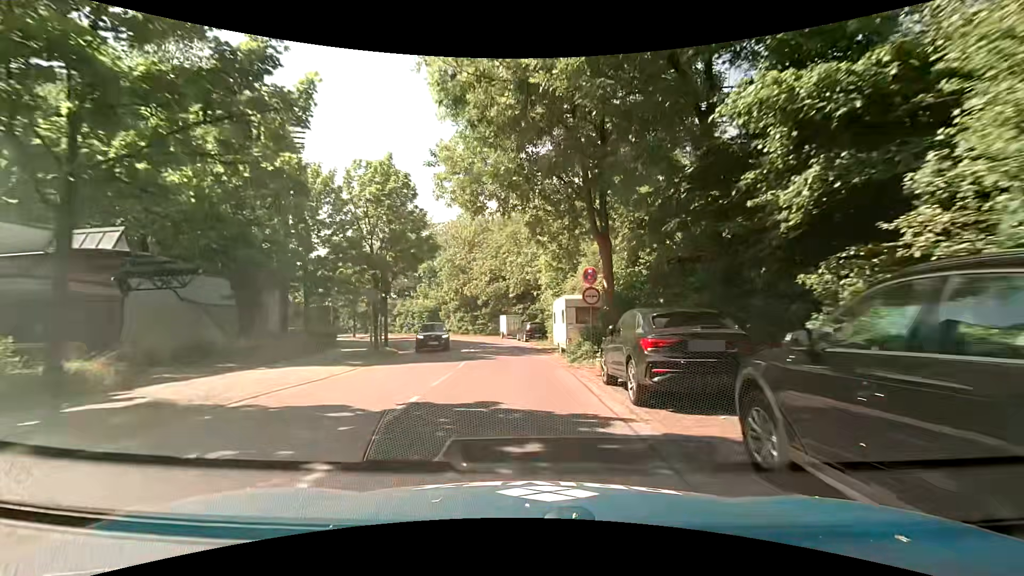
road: unclassified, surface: asphalt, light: Day
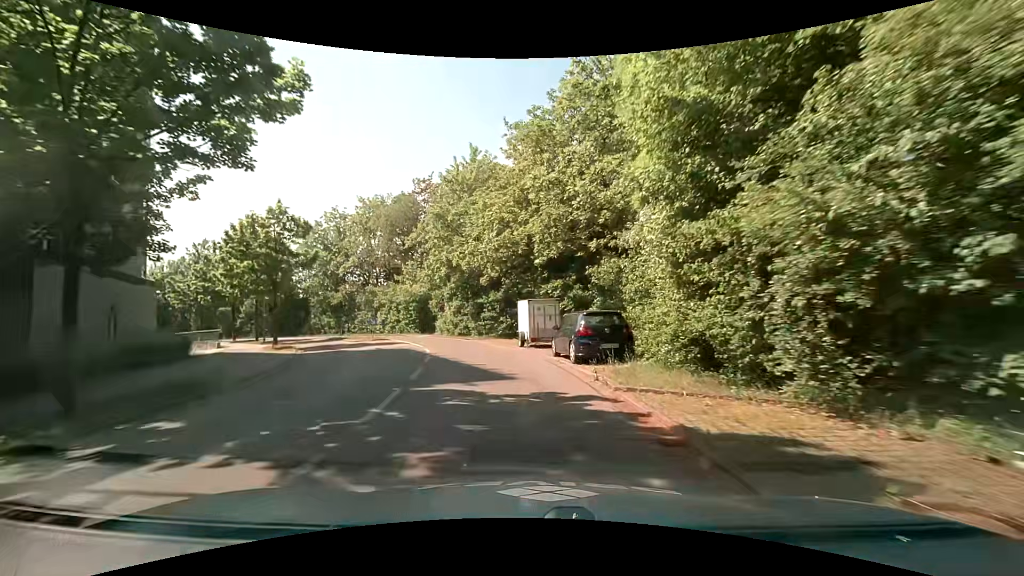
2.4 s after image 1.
(-0.6, +22.3) m; -5°
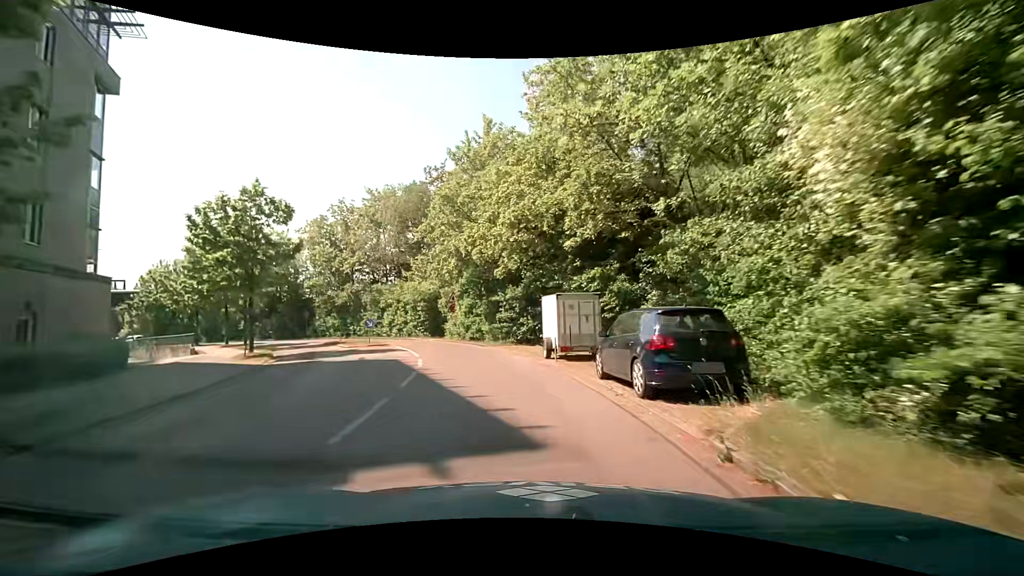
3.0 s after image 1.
(0.0, +5.7) m; -1°
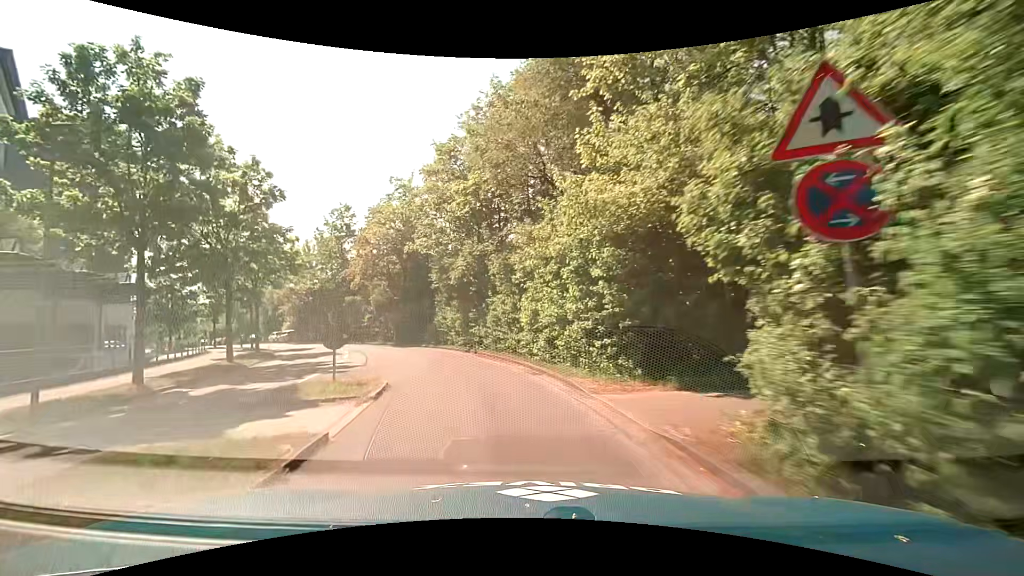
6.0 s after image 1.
(-4.7, +28.6) m; -24°
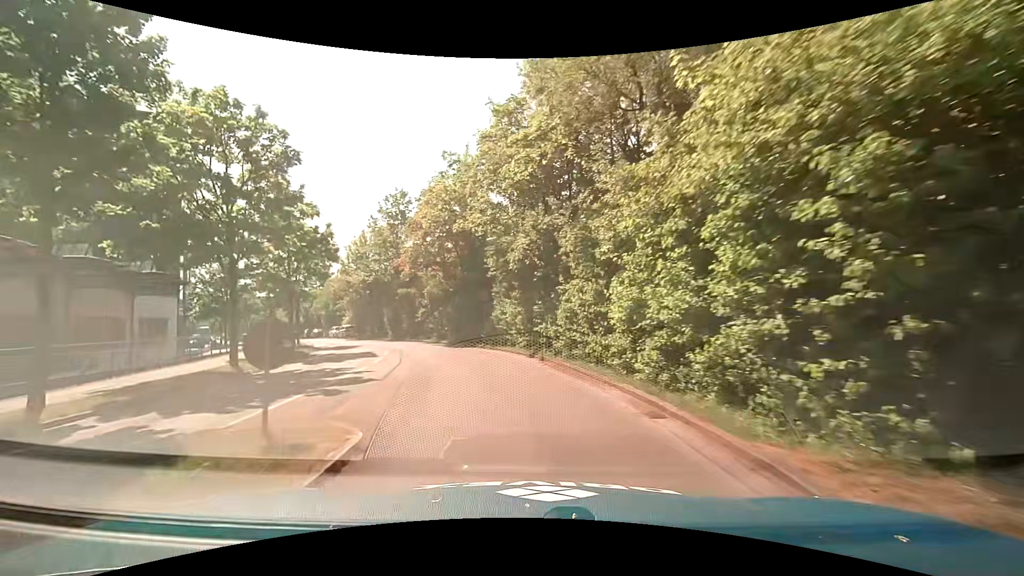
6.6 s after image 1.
(-0.3, +5.9) m; -7°
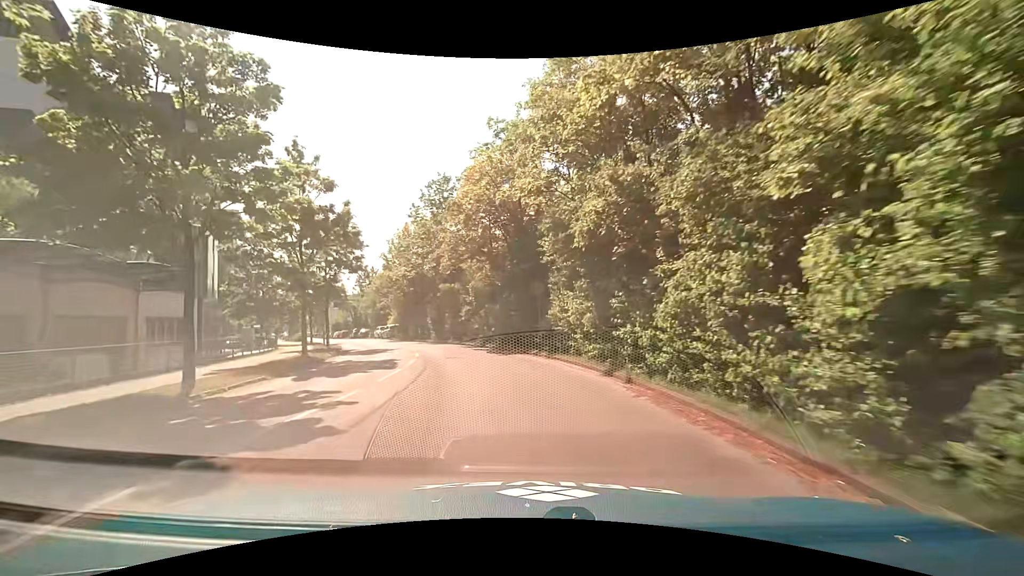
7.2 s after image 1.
(-0.4, +5.9) m; -7°
